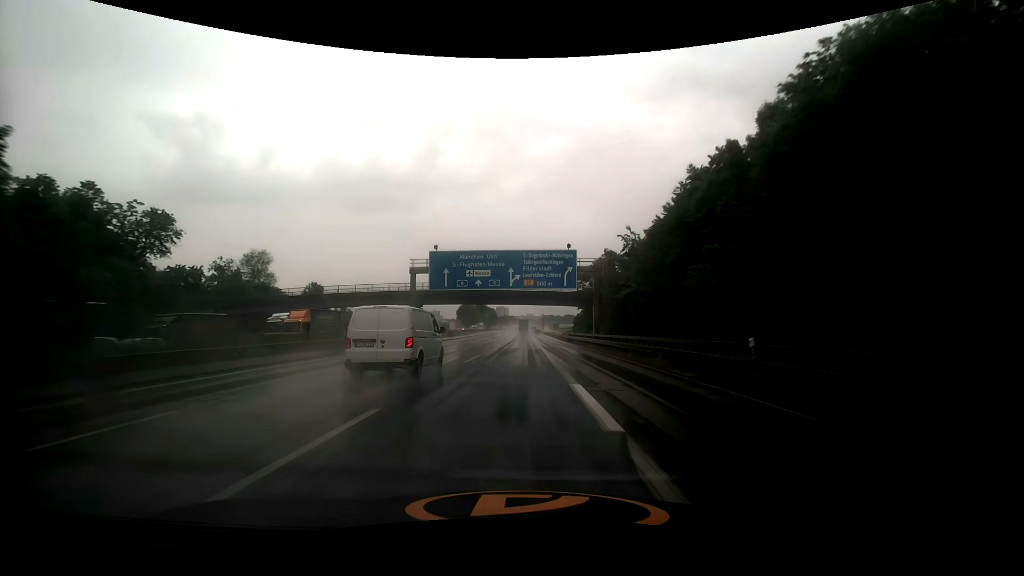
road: motorway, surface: asphalt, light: Day
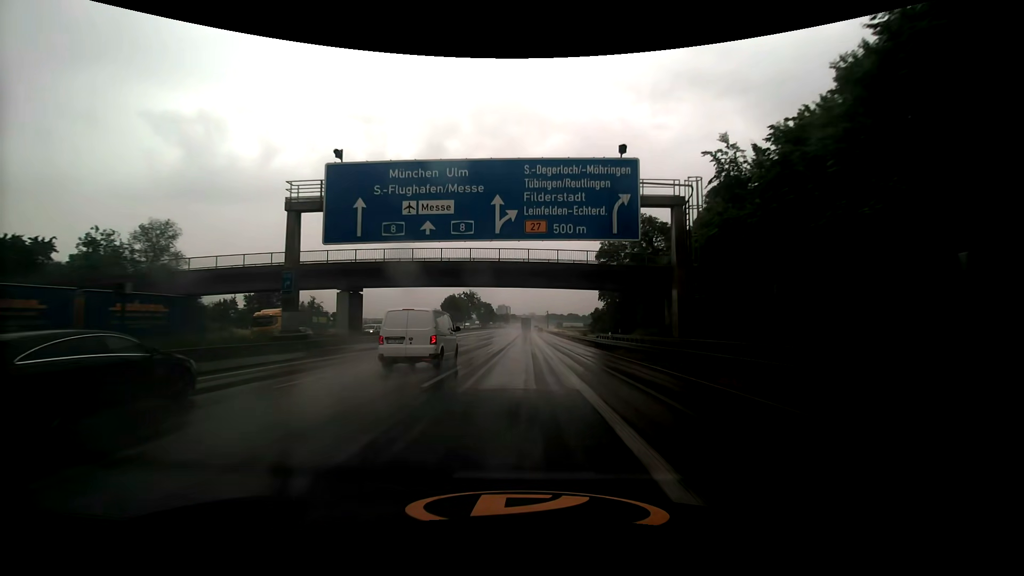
(-0.1, +27.0) m; 0°
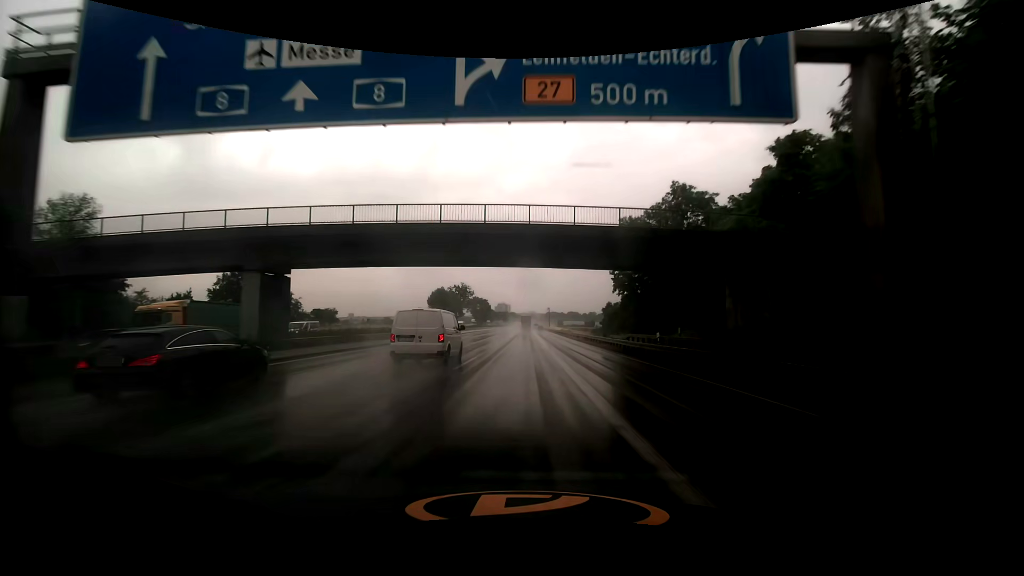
(0.0, +13.6) m; 0°
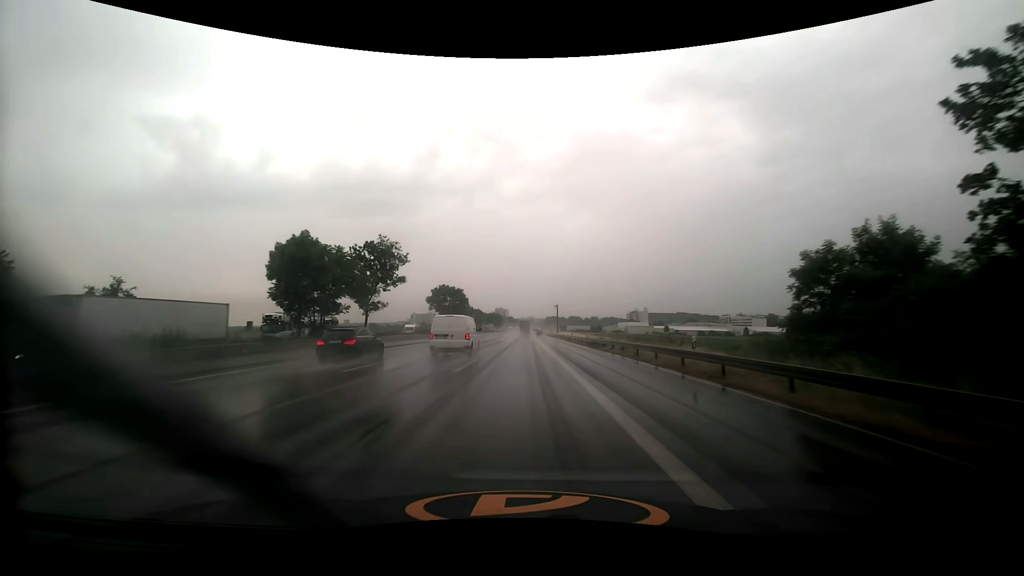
(0.0, +54.8) m; 0°
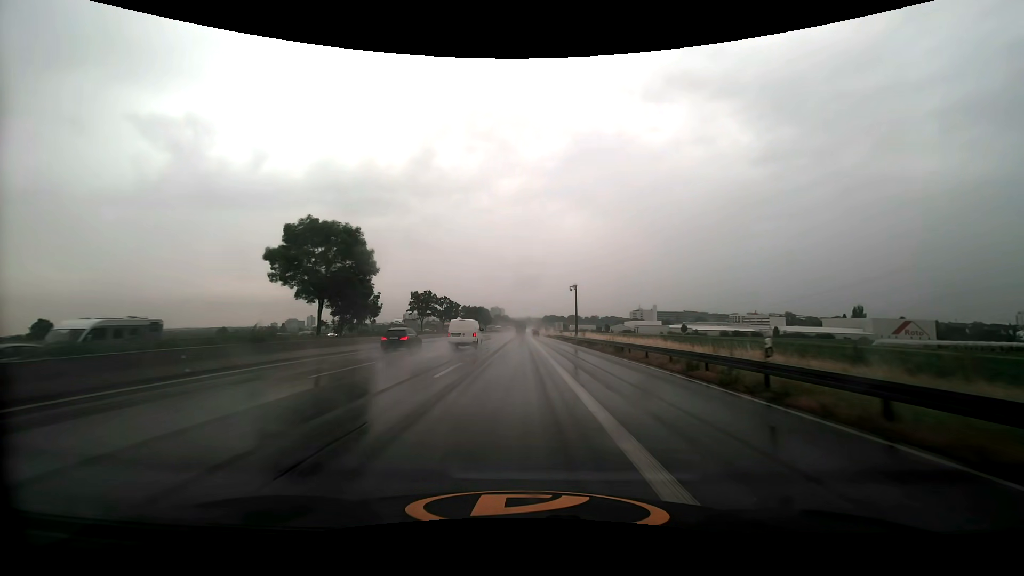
(+0.1, +55.9) m; 0°
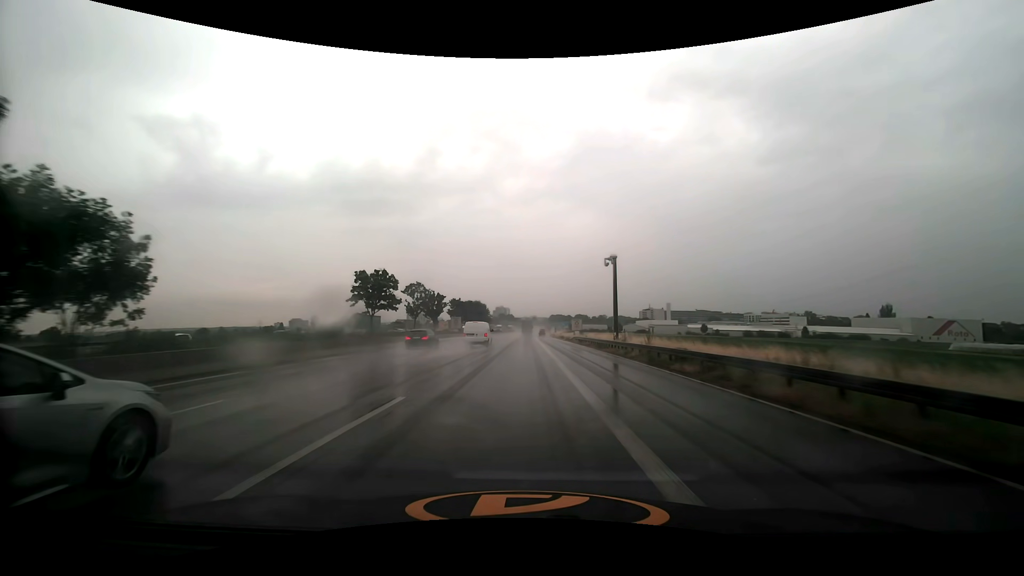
(-0.1, +28.3) m; -1°
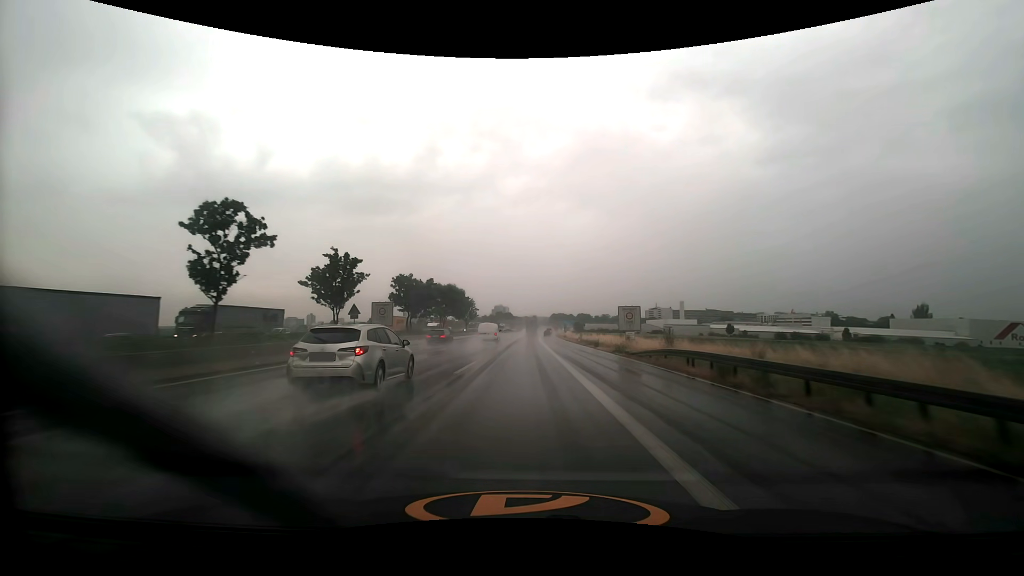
(0.0, +42.9) m; 0°
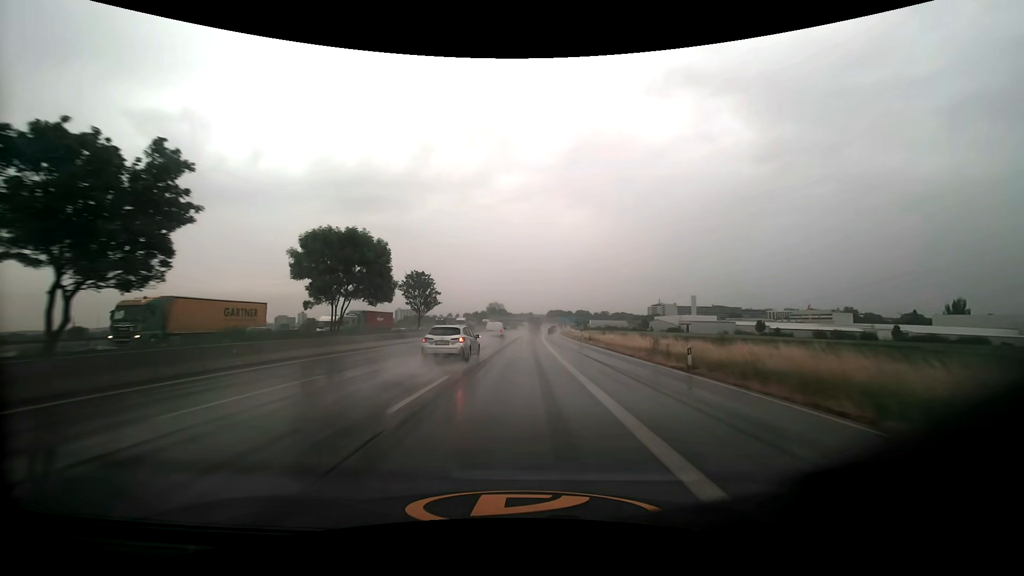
(+0.2, +43.4) m; 0°
(0, +10) (0, +20) (0, +30) (0, +40) (0, +50) (0, +60) (+1, +70) (+1, +80) (+1, +90) (+2, +100) m
